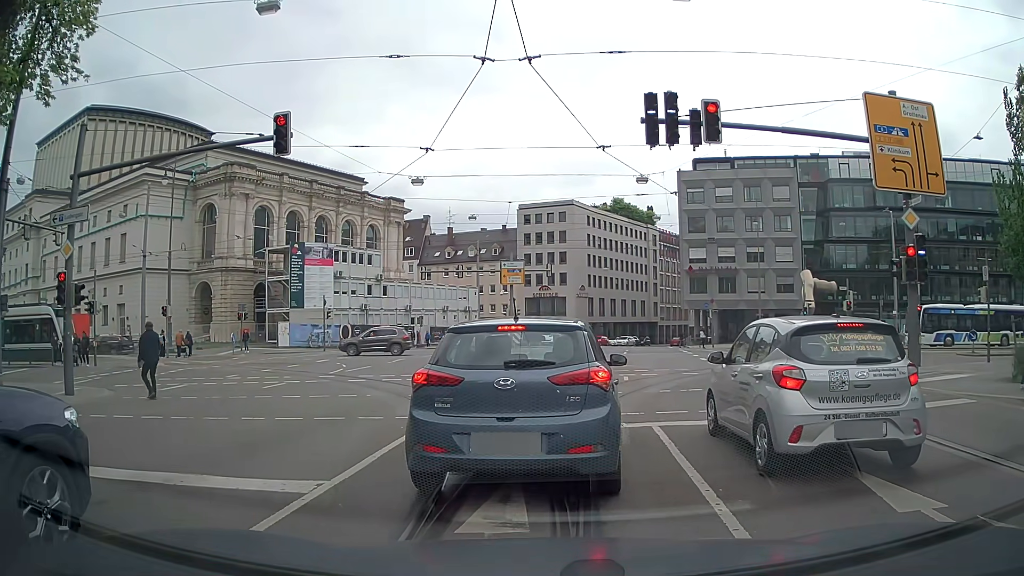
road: secondary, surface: asphalt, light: Day
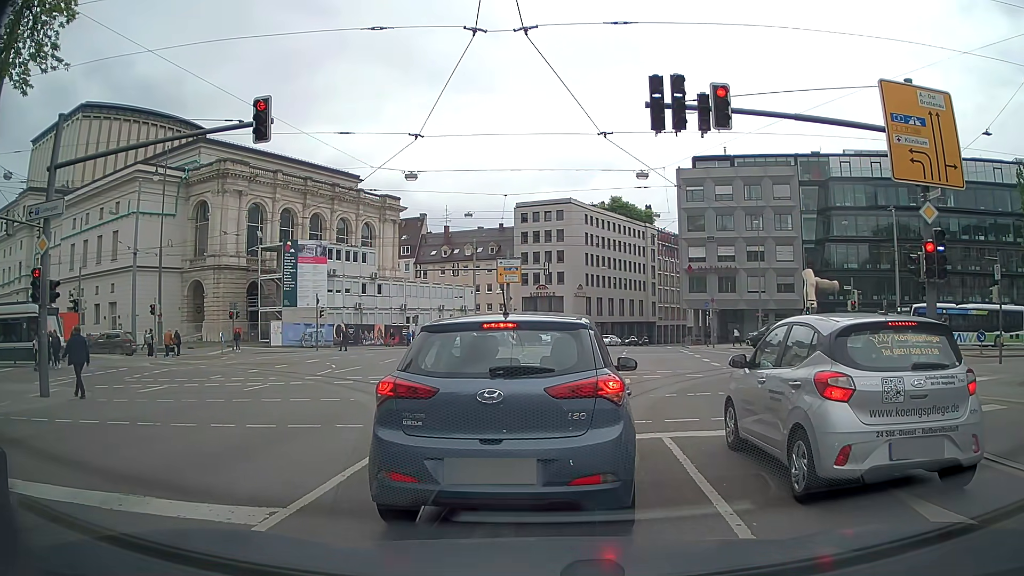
(0.0, +1.0) m; 0°
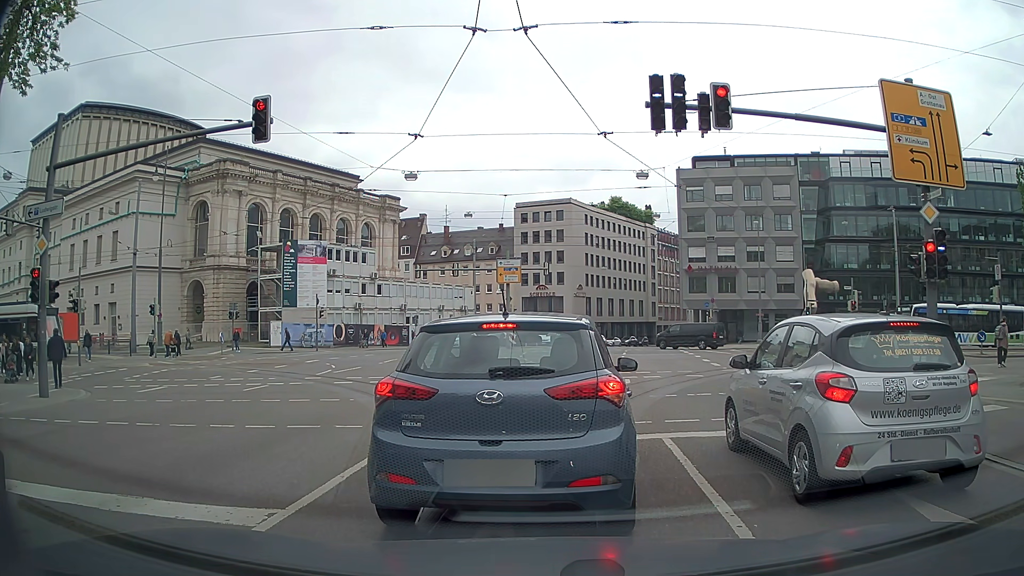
(0.0, +0.1) m; 0°
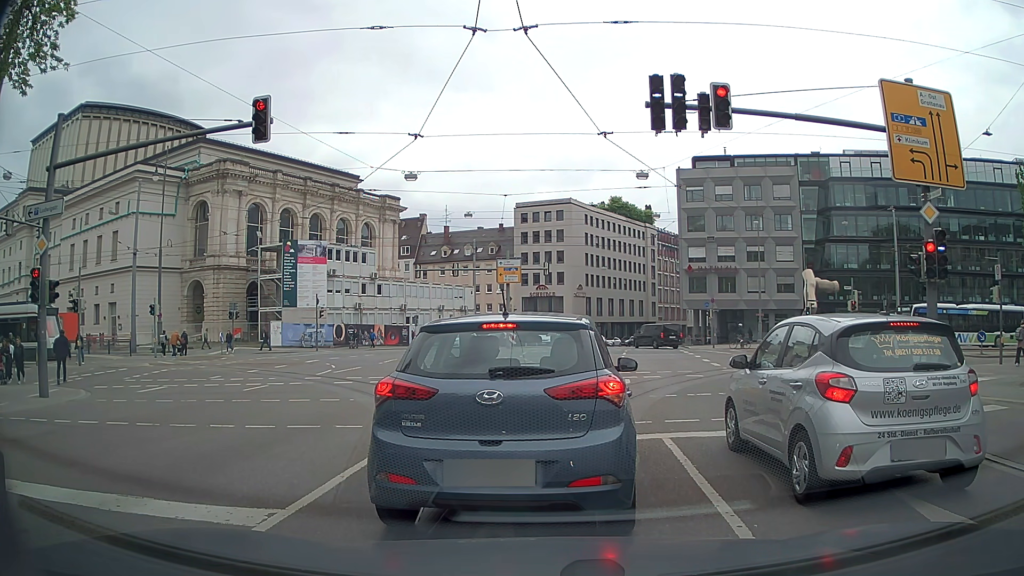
(0.0, 0.0) m; 0°
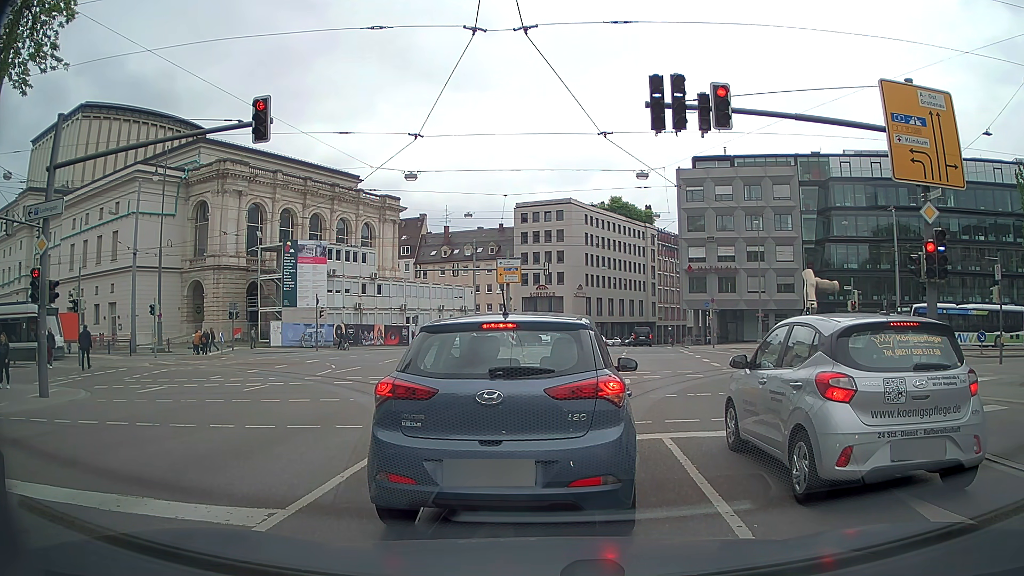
(0.0, 0.0) m; 0°
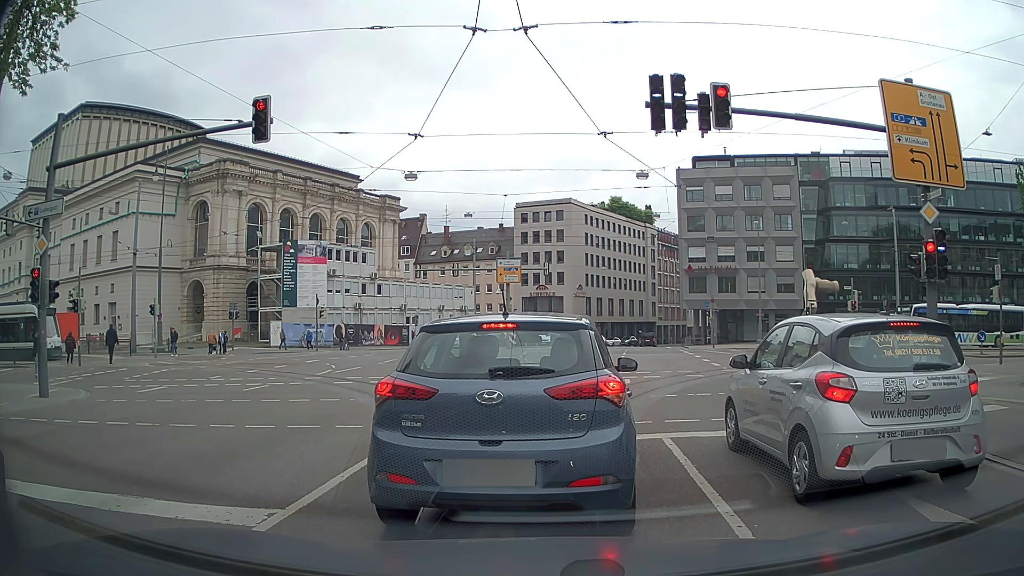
(0.0, 0.0) m; 0°
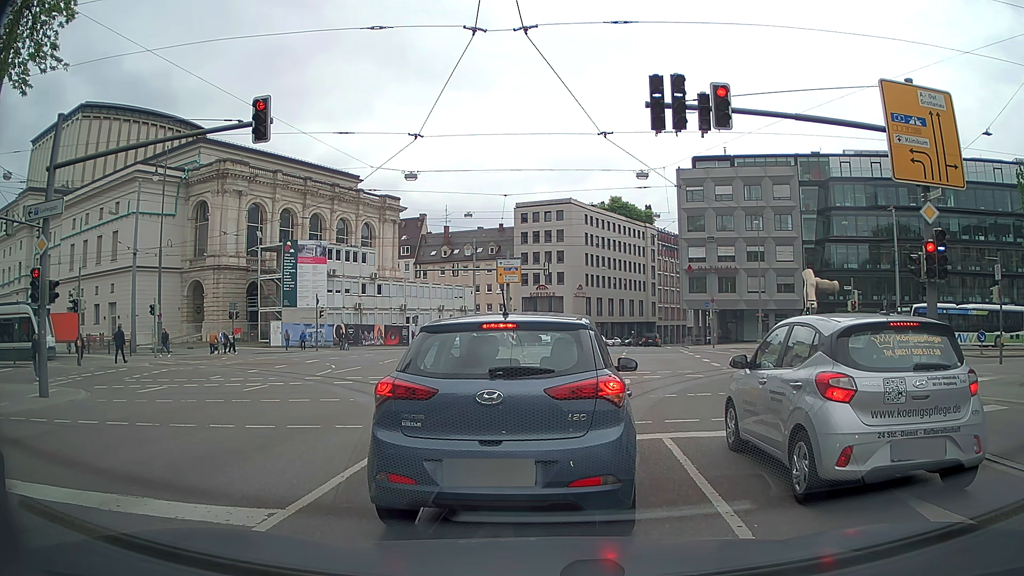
(0.0, 0.0) m; 0°
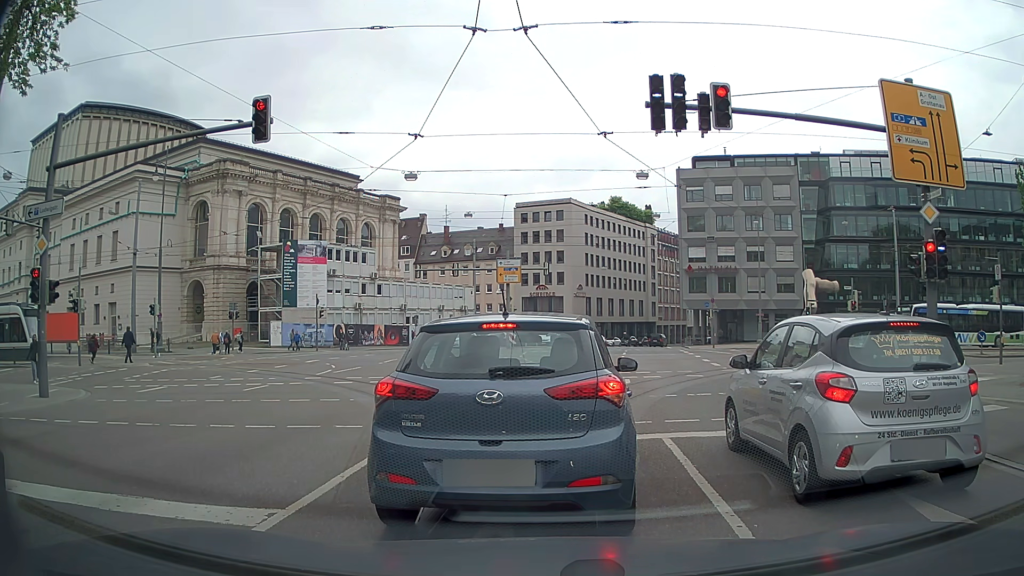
(0.0, 0.0) m; 0°
